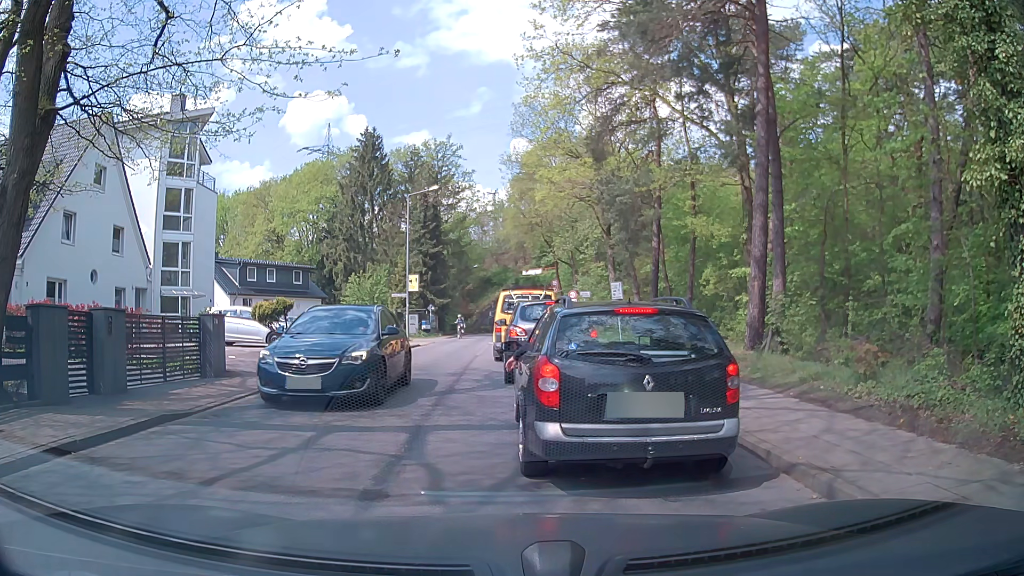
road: tertiary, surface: asphalt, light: Day
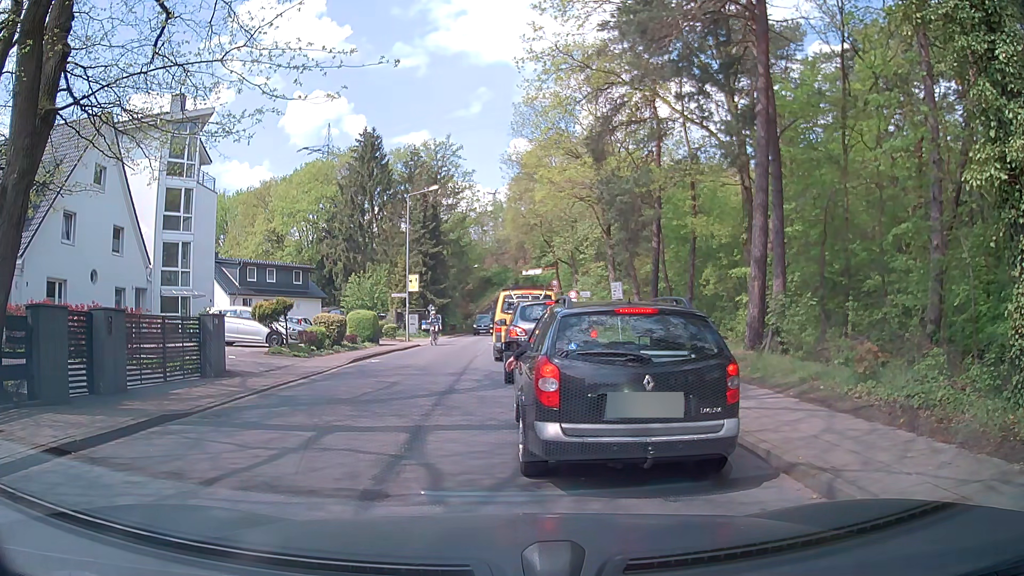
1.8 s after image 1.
(0.0, 0.0) m; 0°
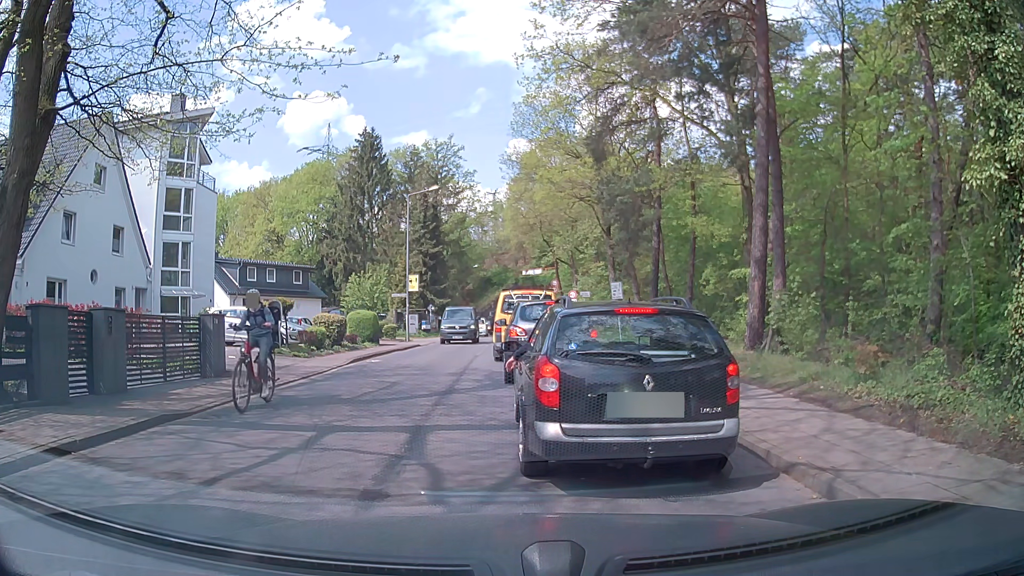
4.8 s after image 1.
(0.0, 0.0) m; 0°
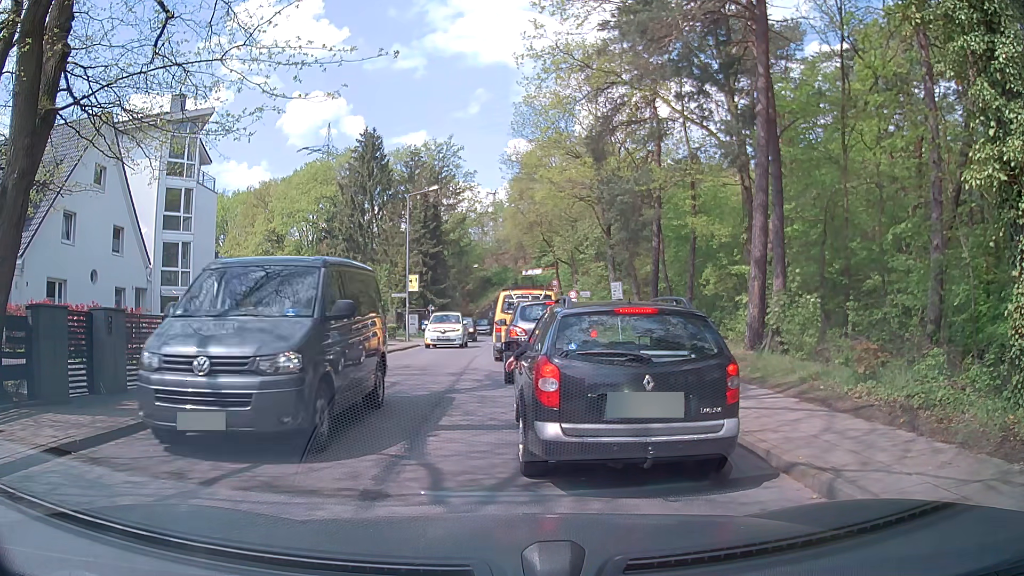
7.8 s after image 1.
(0.0, 0.0) m; 0°
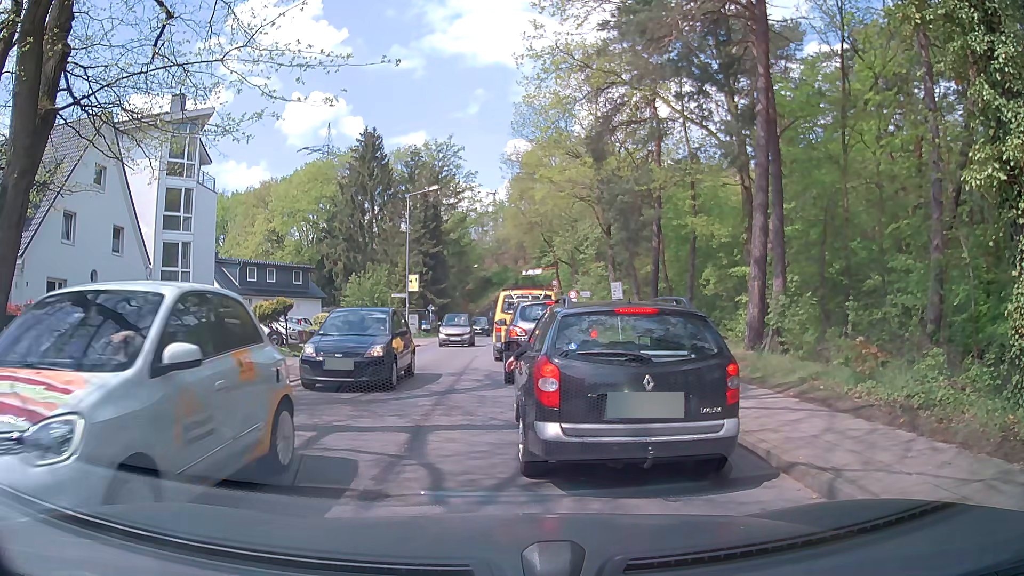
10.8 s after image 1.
(0.0, 0.0) m; 0°
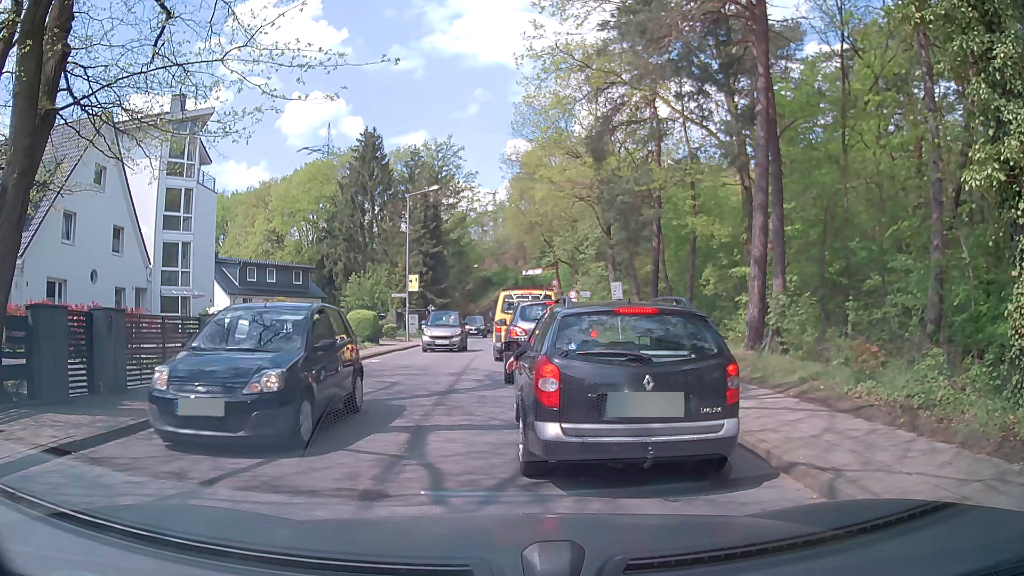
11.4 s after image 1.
(0.0, 0.0) m; 0°
